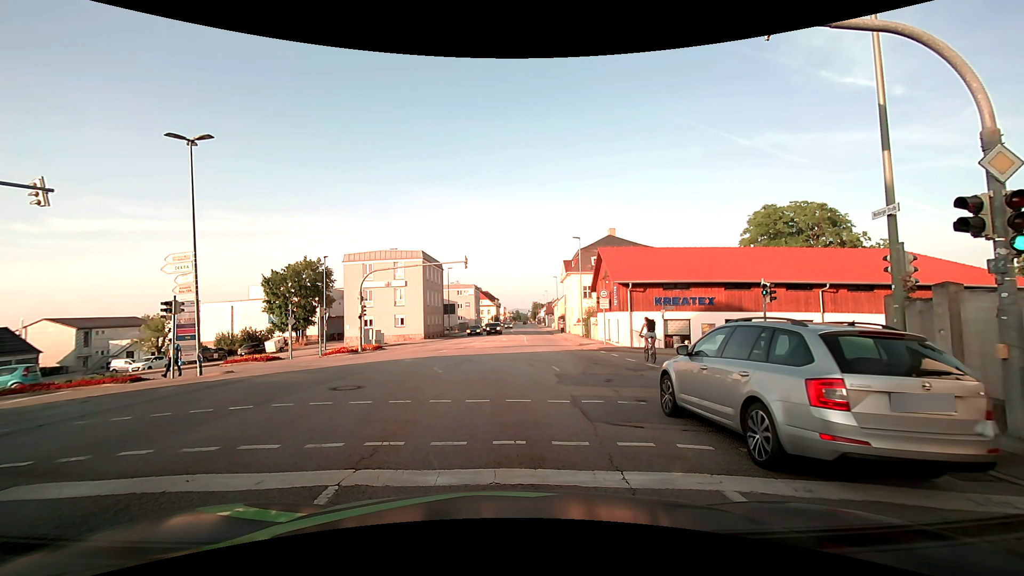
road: tertiary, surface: asphalt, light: Day
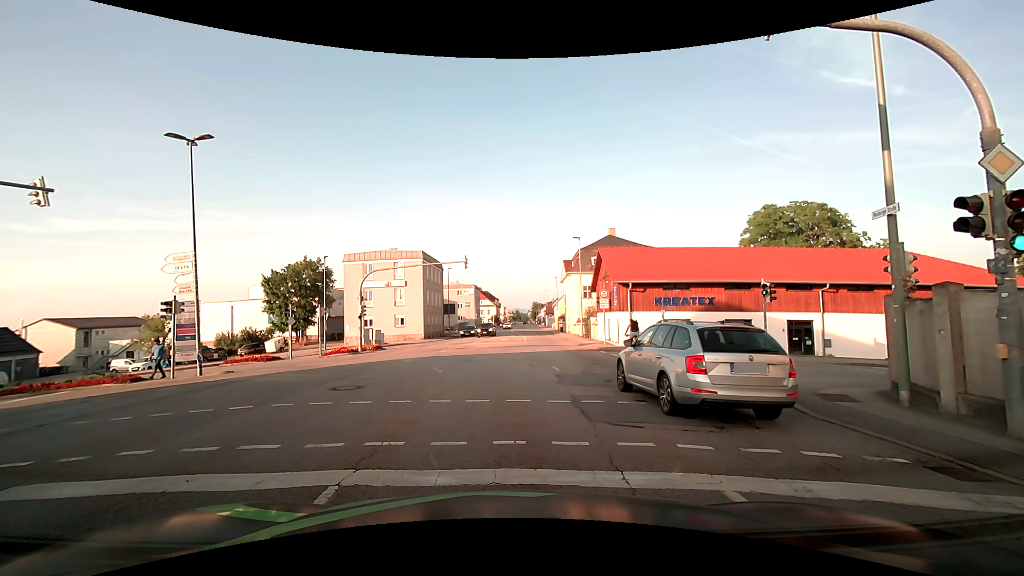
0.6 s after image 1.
(0.0, 0.0) m; 0°
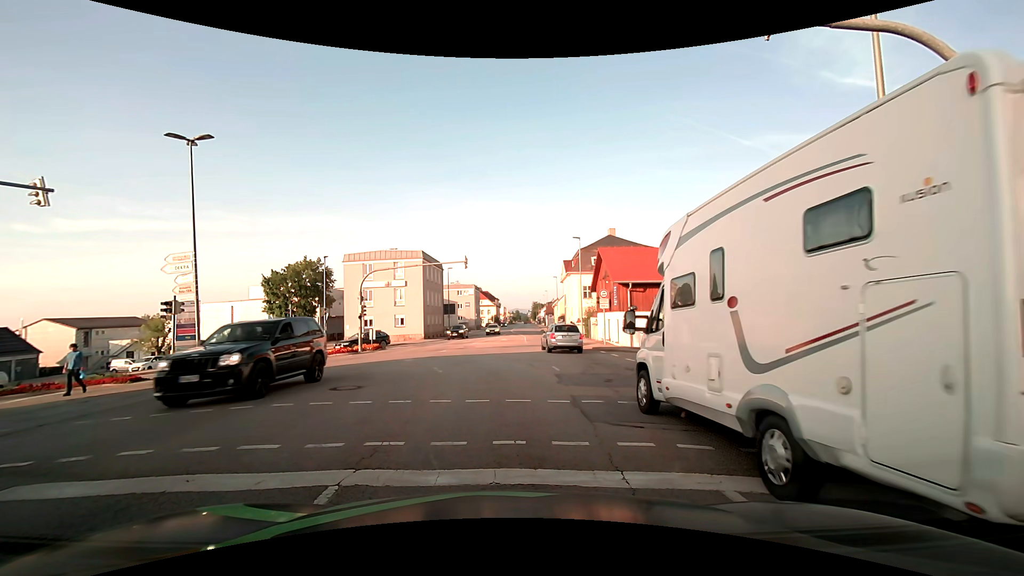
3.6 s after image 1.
(0.0, 0.0) m; 0°
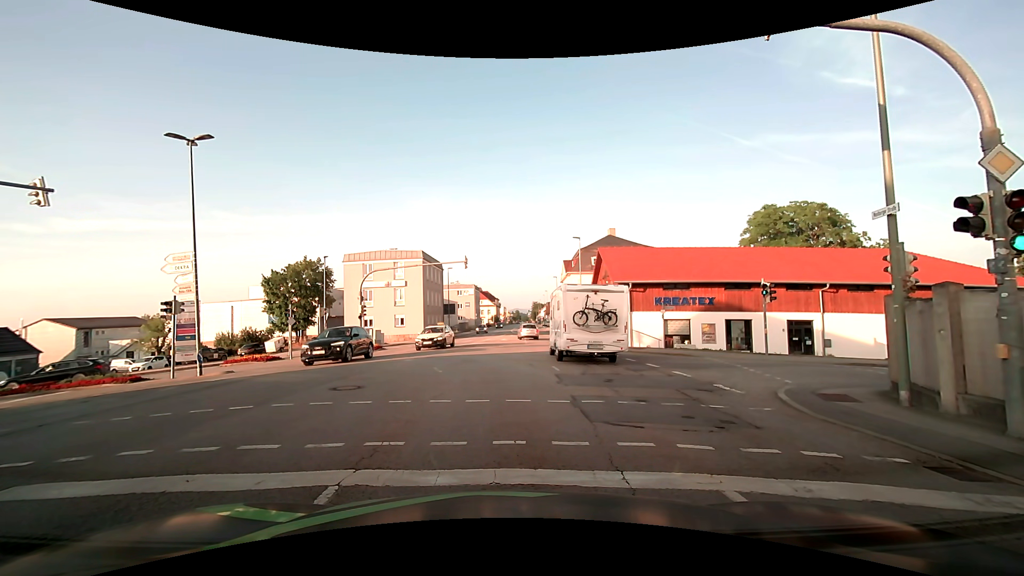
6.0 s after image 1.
(0.0, 0.0) m; 0°
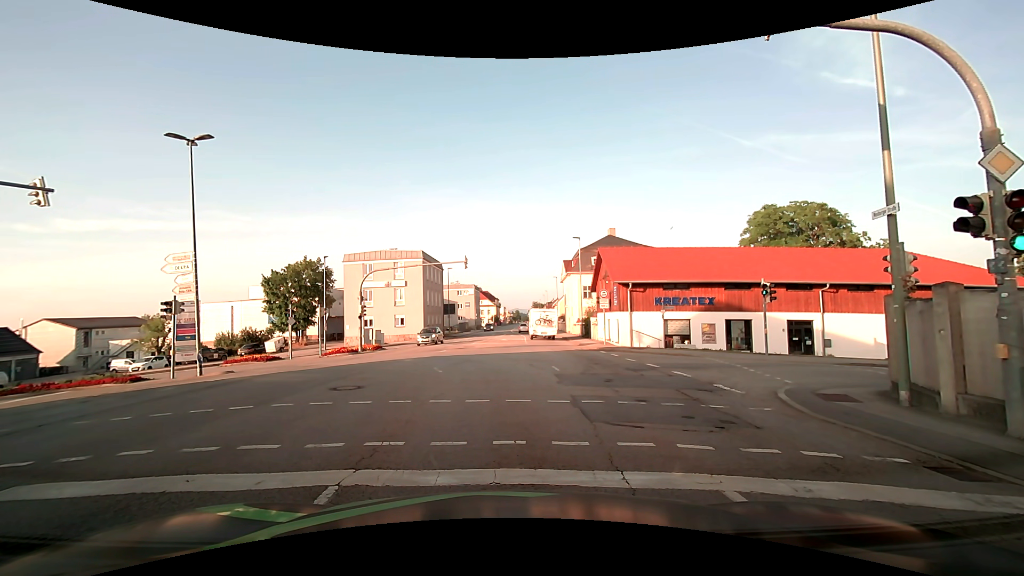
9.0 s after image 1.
(0.0, 0.0) m; 0°
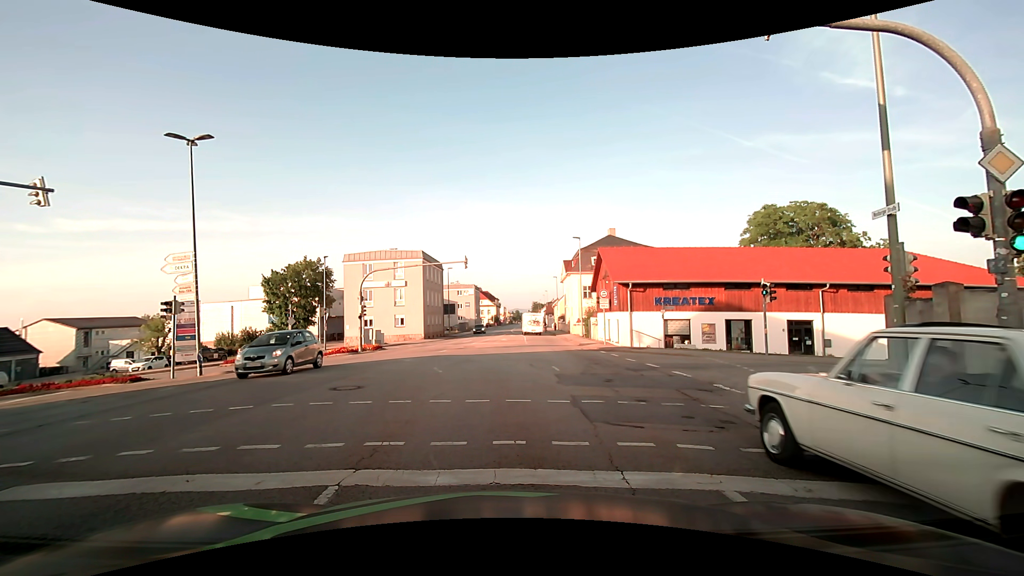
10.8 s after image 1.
(0.0, 0.0) m; 0°
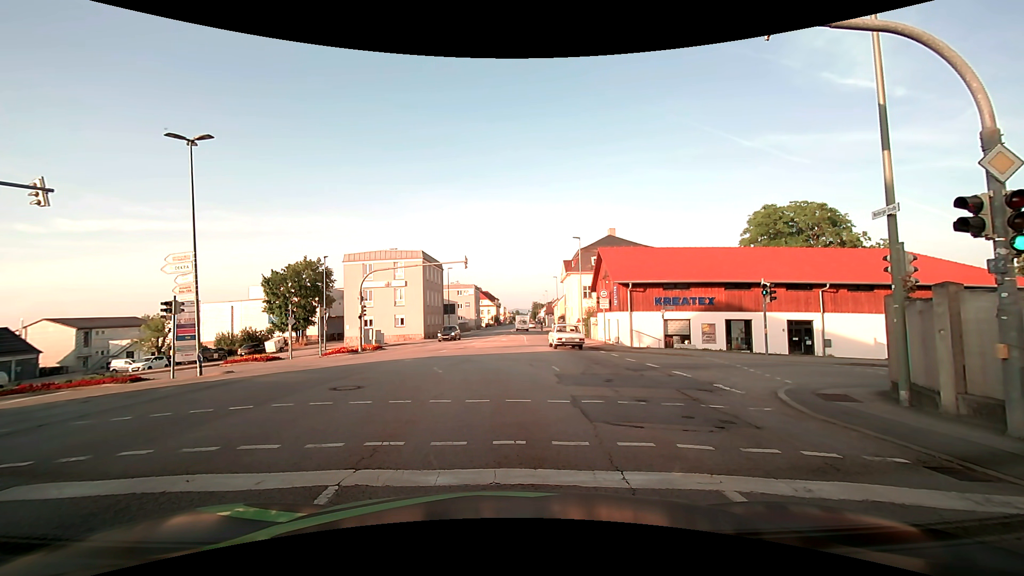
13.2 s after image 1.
(0.0, 0.0) m; 0°
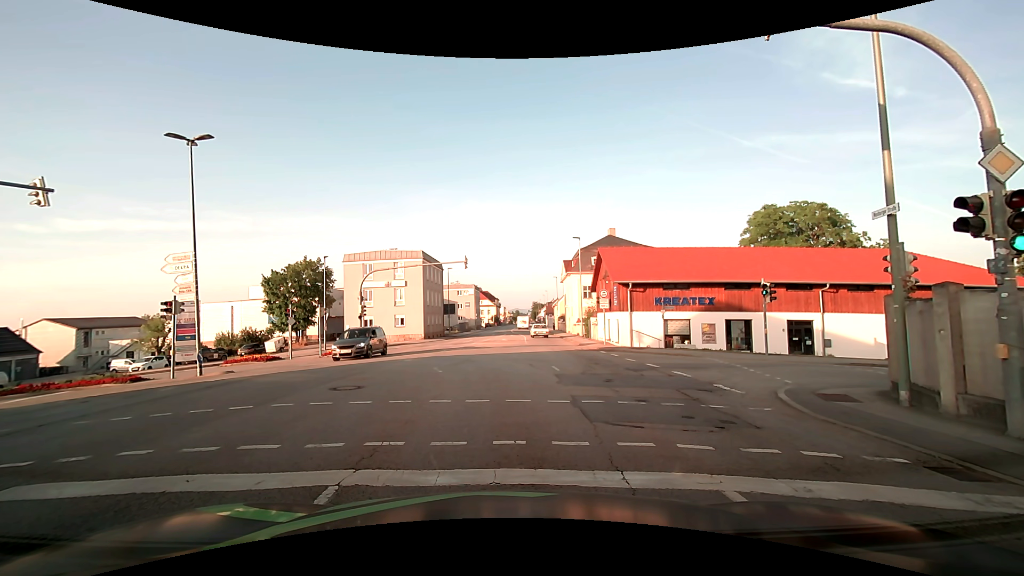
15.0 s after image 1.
(0.0, 0.0) m; 0°
(0, +10) (-1, +20) (-7, +28) (-17, +31) (-27, +31) (-37, +30) (-47, +29) (-57, +29) (-67, +29) (-77, +30) m
